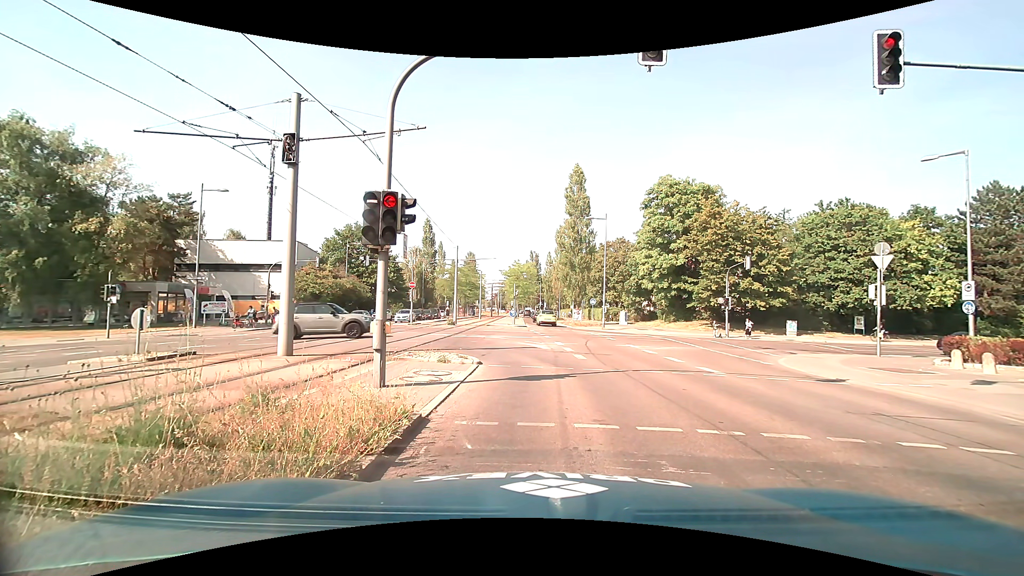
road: secondary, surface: asphalt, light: Day
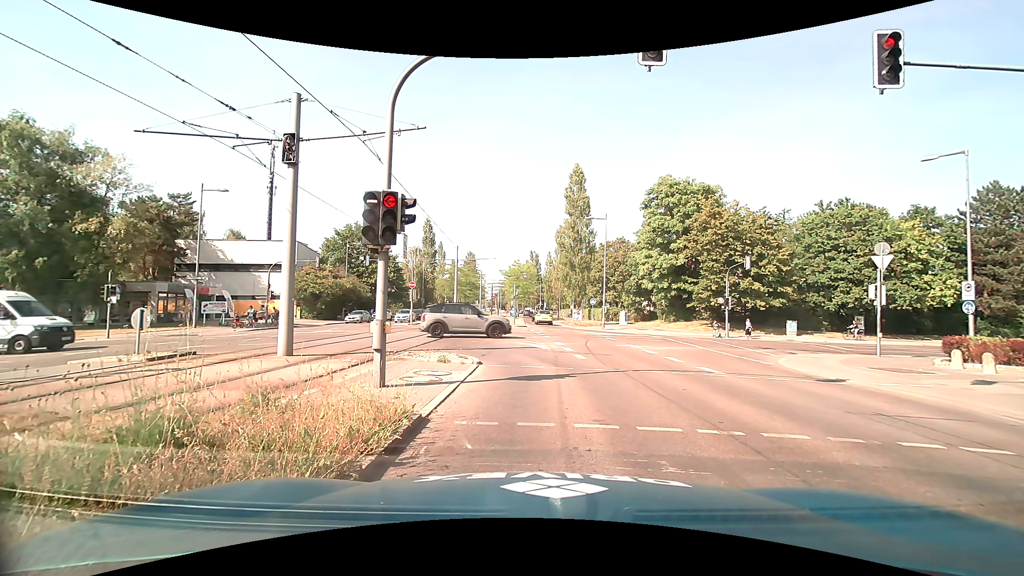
(0.0, 0.0) m; 0°
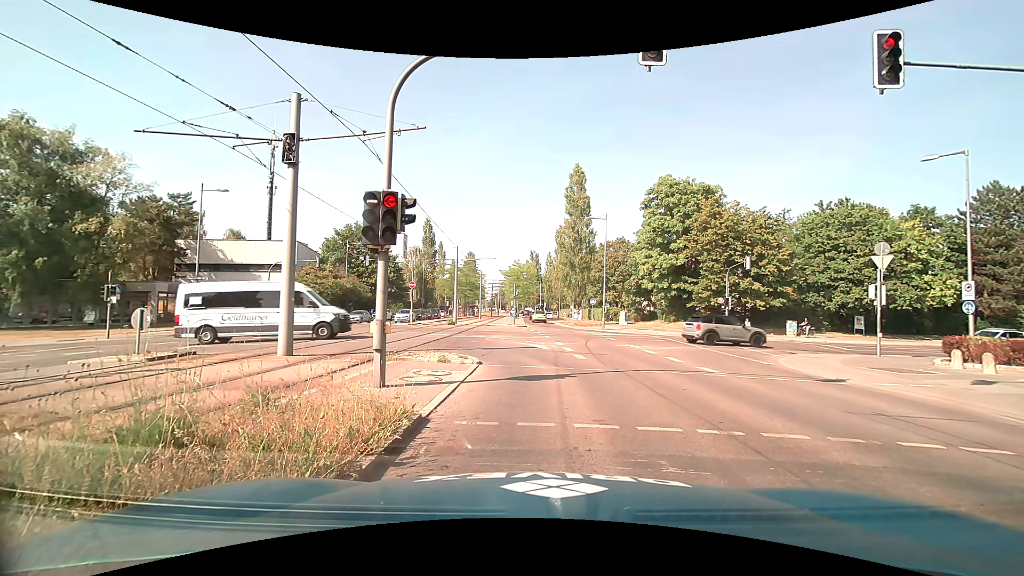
(0.0, 0.0) m; 0°
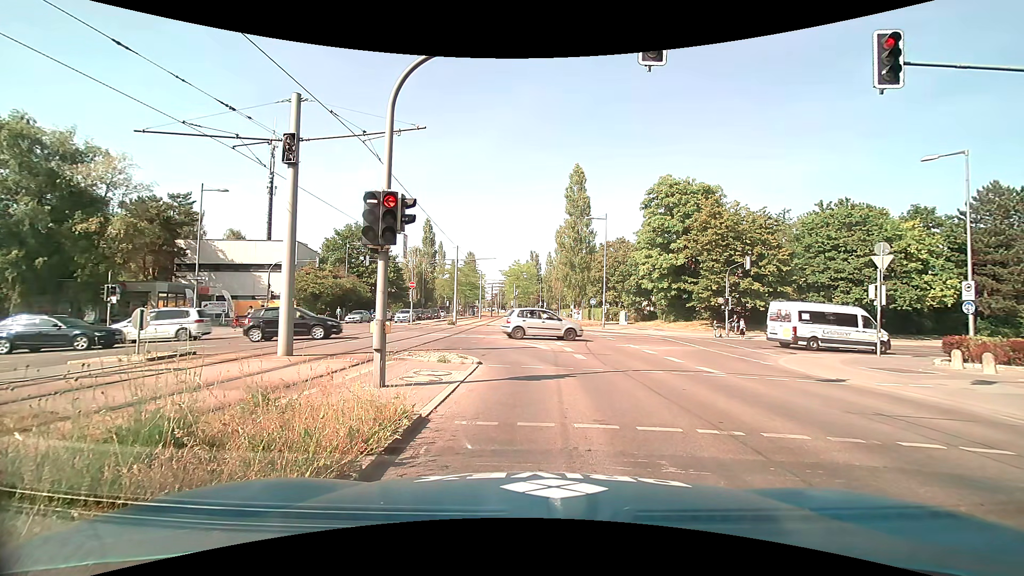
(0.0, 0.0) m; 0°
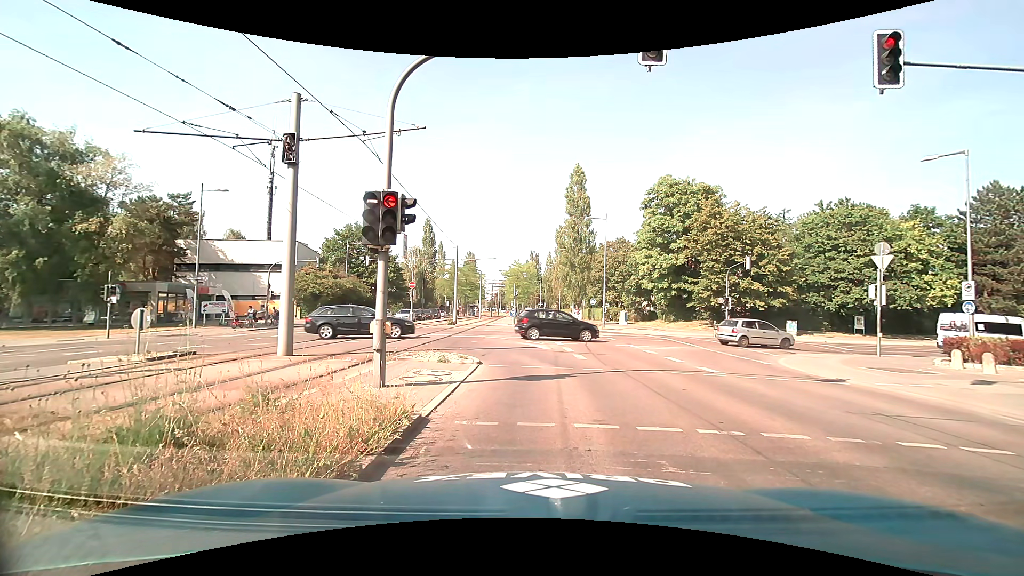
(0.0, 0.0) m; 0°
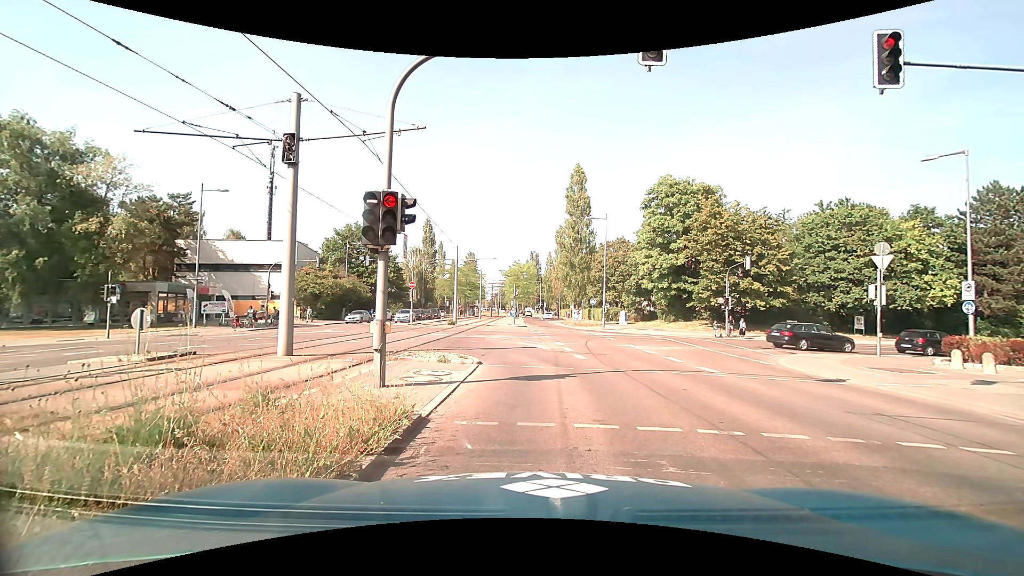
(0.0, 0.0) m; 0°
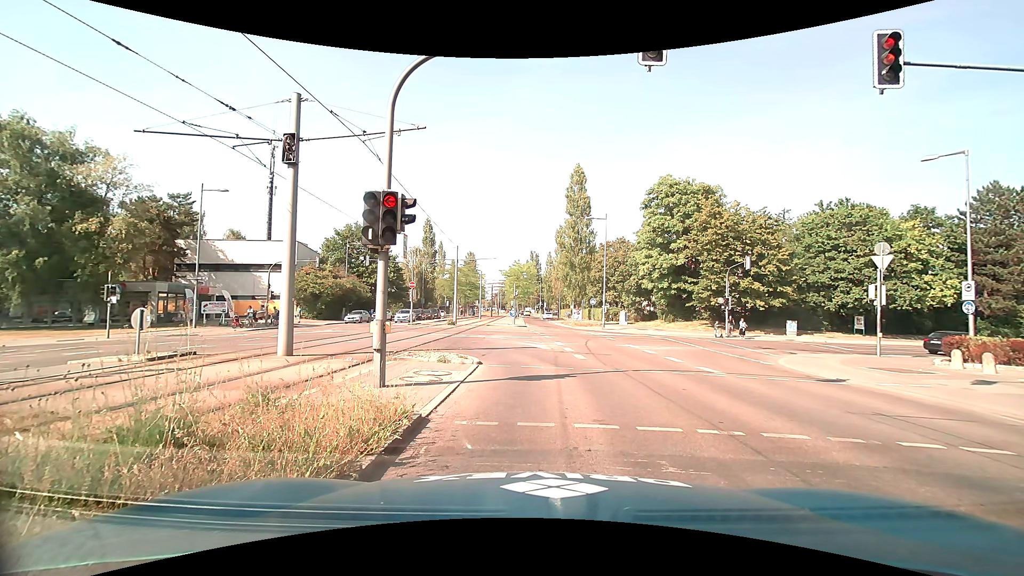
(0.0, 0.0) m; 0°
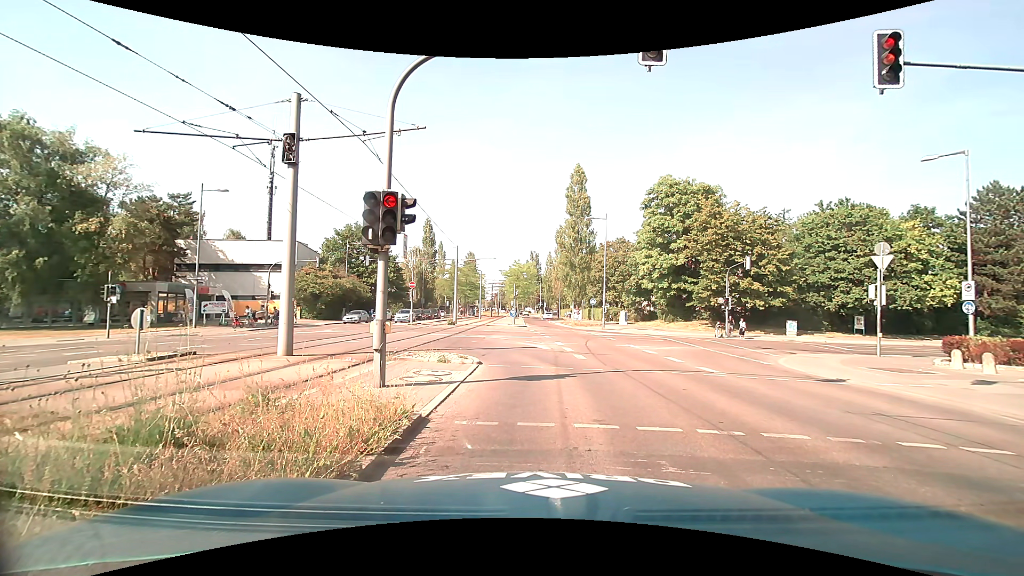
(0.0, 0.0) m; 0°
